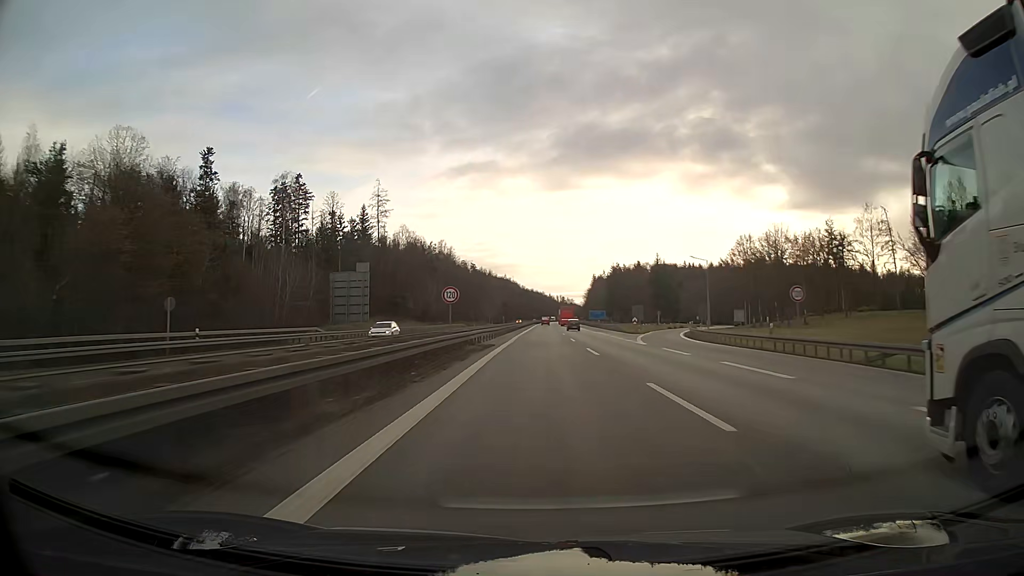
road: motorway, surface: asphalt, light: Day
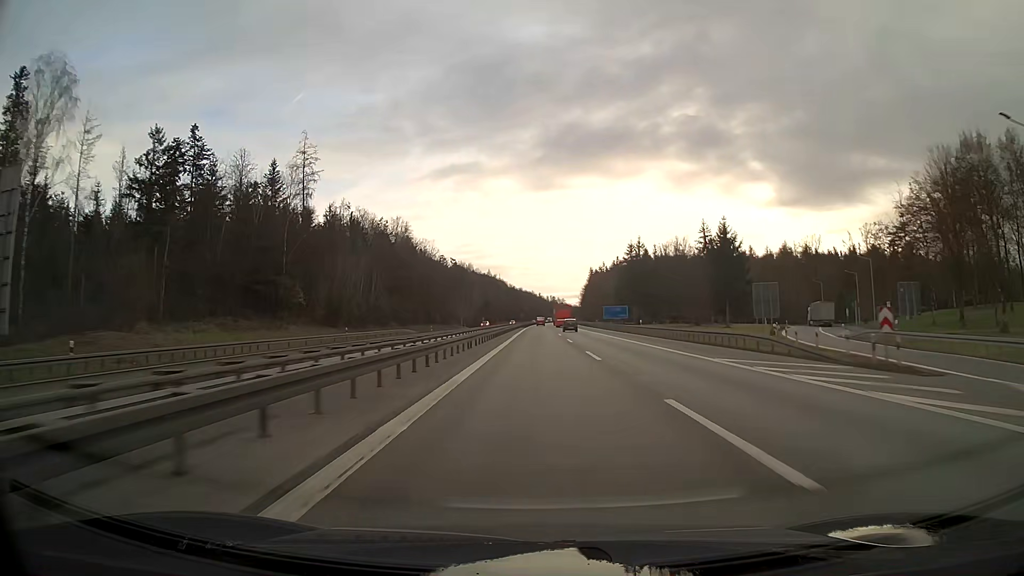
(+0.4, +57.0) m; +1°
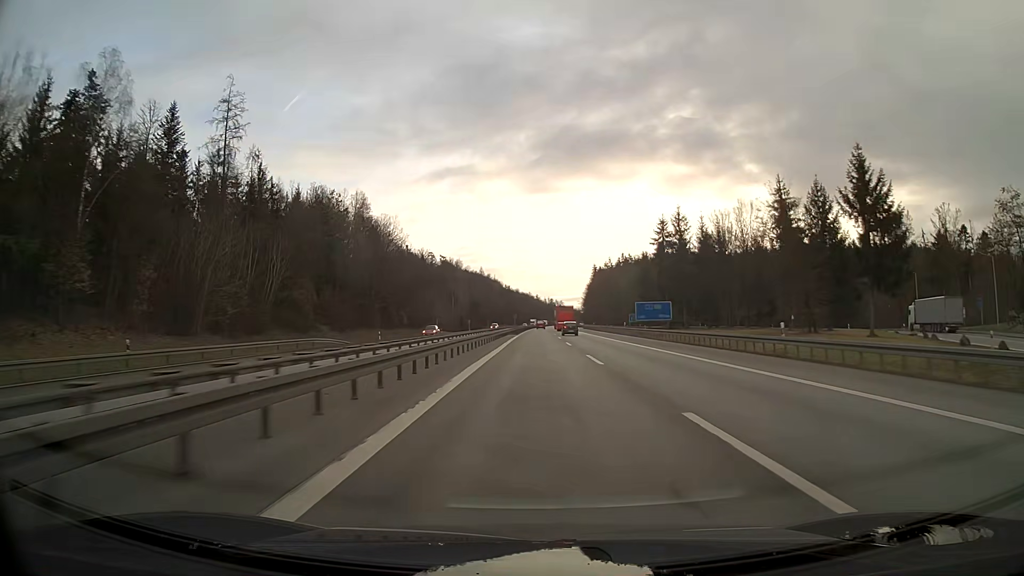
(+0.1, +38.0) m; 0°
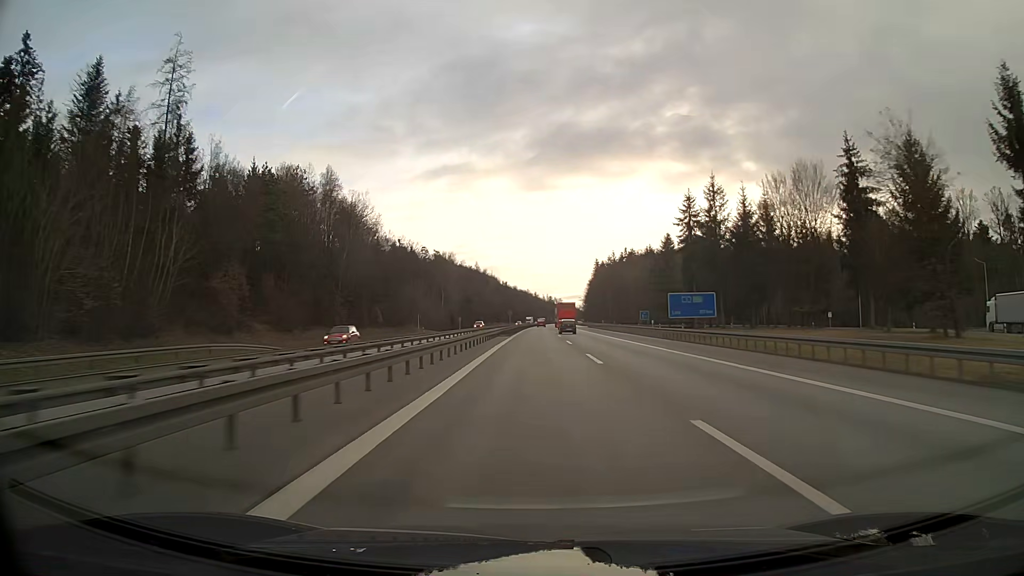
(0.0, +19.0) m; 0°
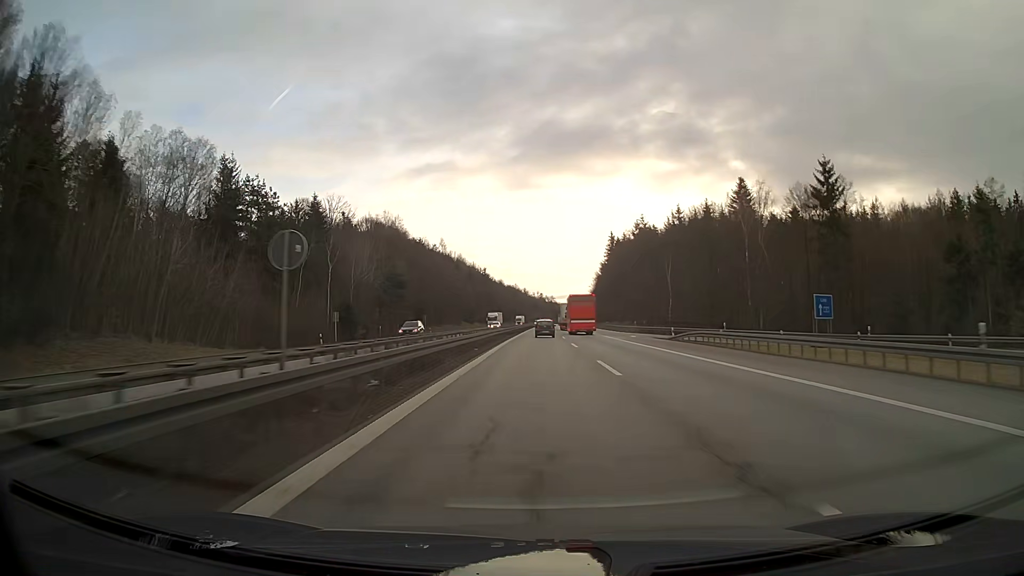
(+0.7, +94.9) m; +1°
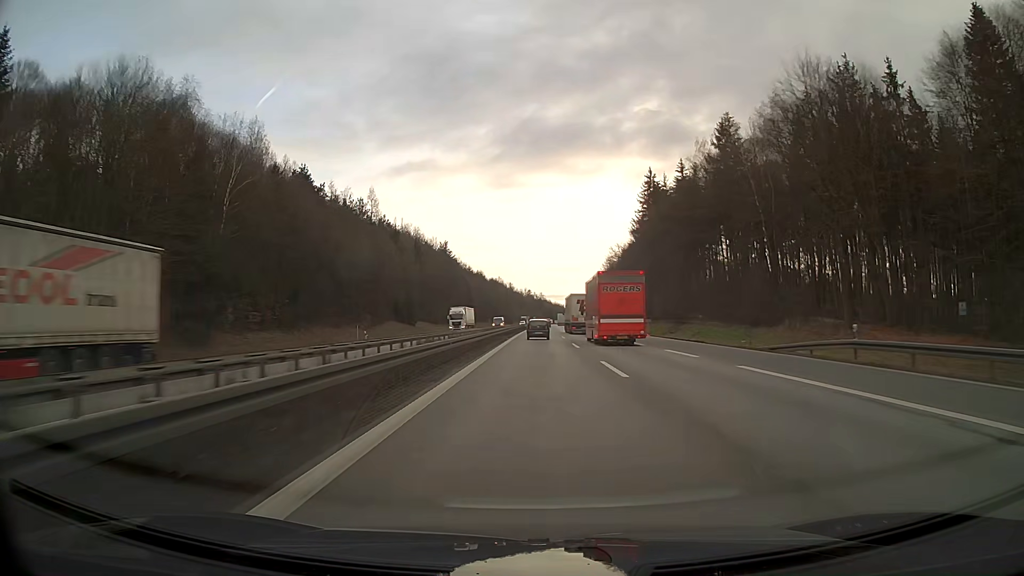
(+0.9, +91.0) m; +1°
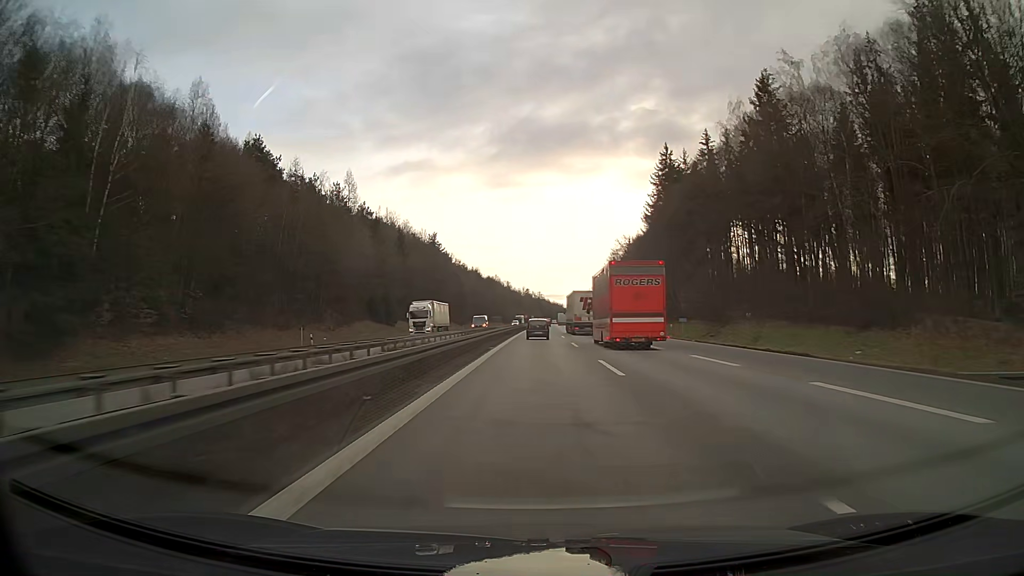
(0.0, +17.6) m; 0°
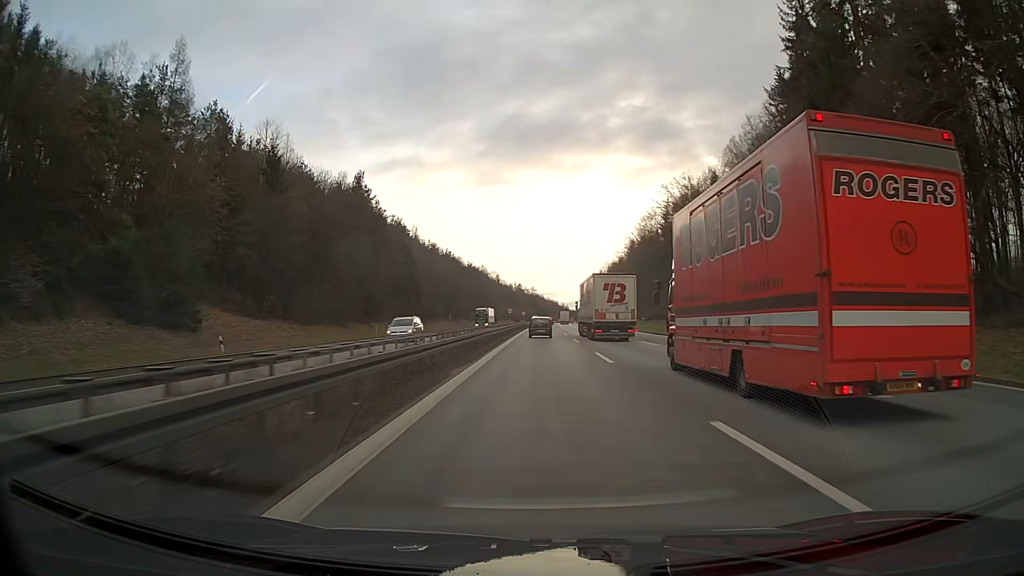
(+0.3, +68.7) m; +1°
